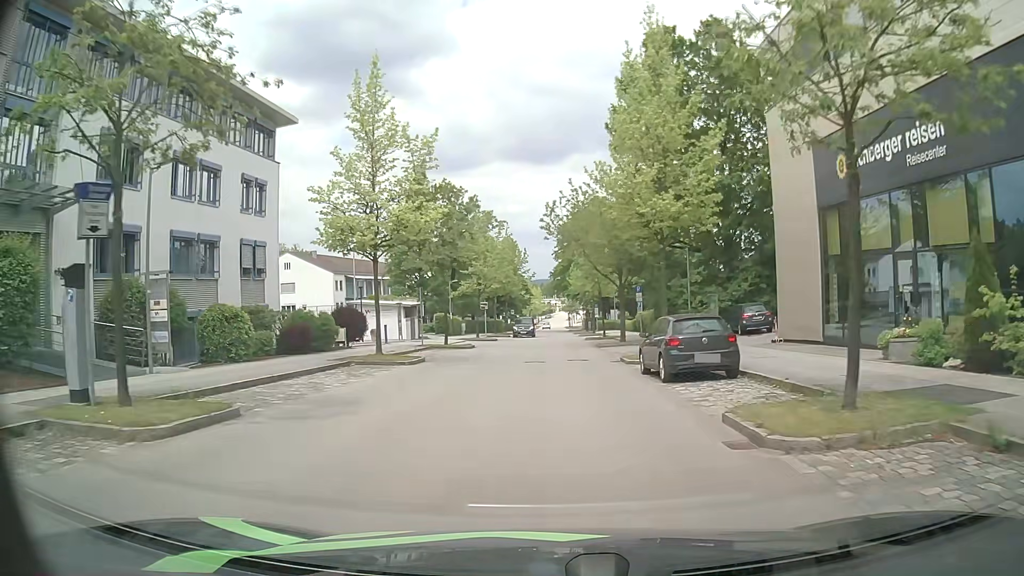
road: residential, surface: asphalt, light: Day
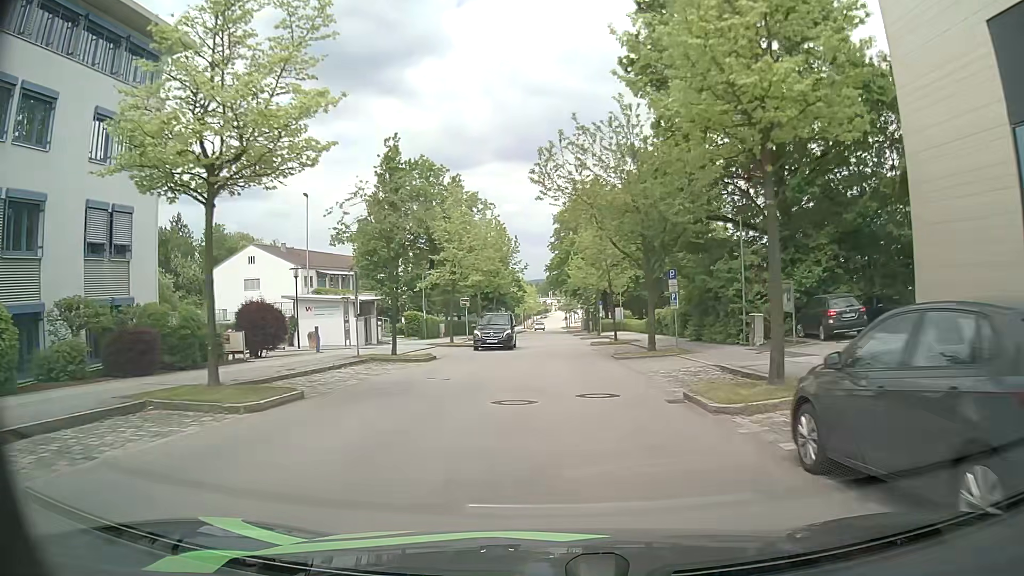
(0.0, +11.5) m; +1°
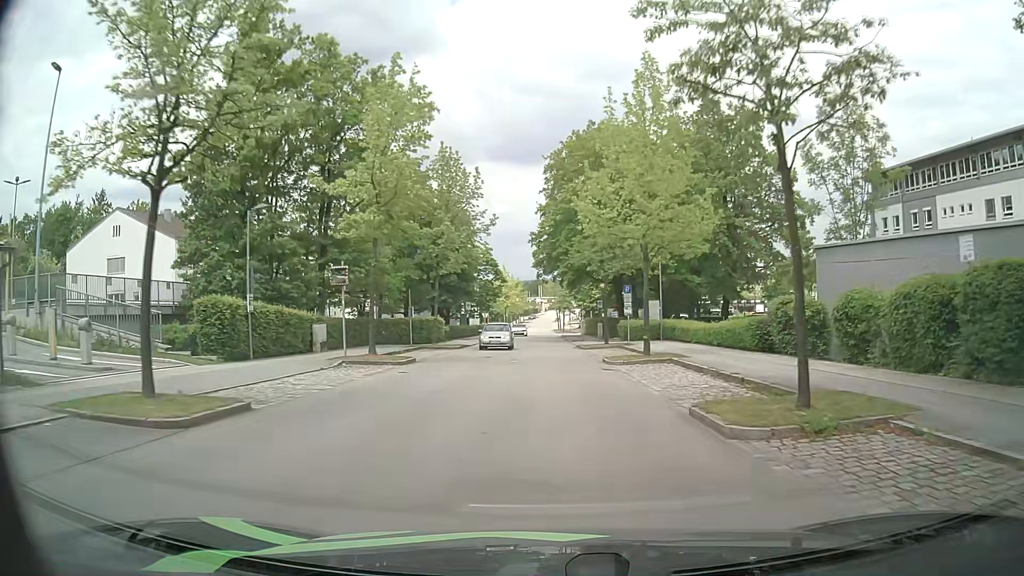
(0.0, +30.0) m; +1°
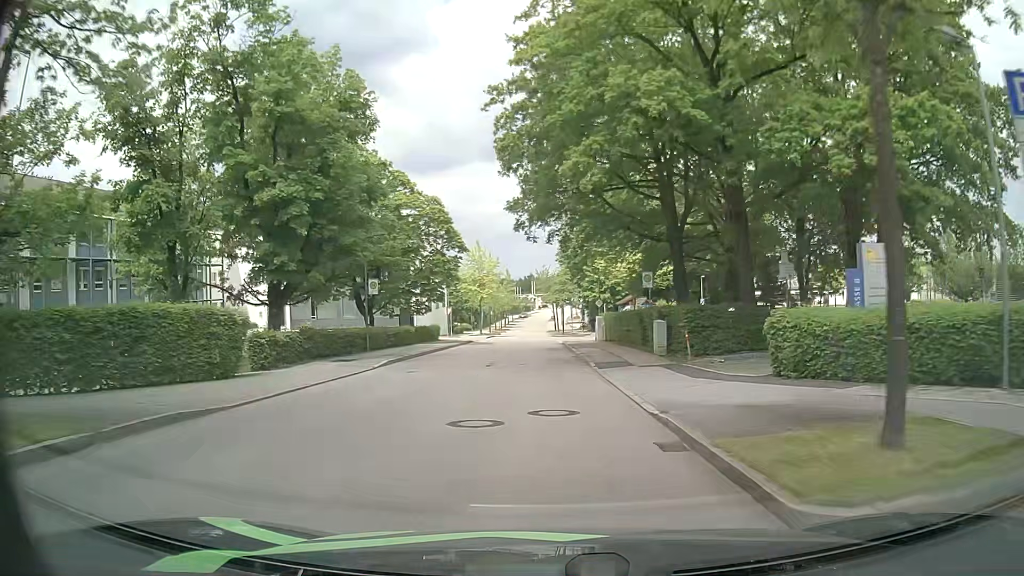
(+0.1, +31.9) m; 0°
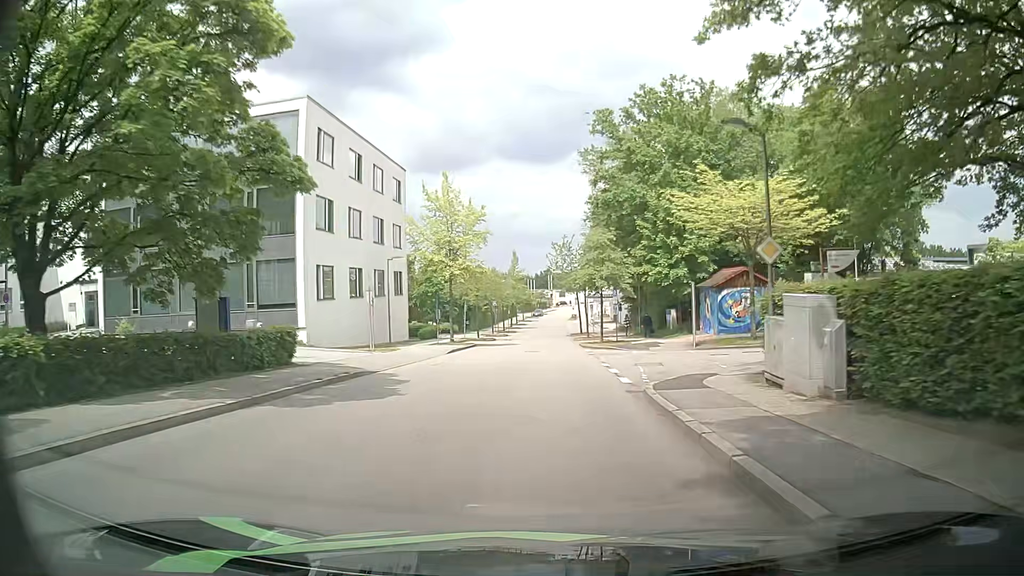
(-0.6, +33.8) m; -2°
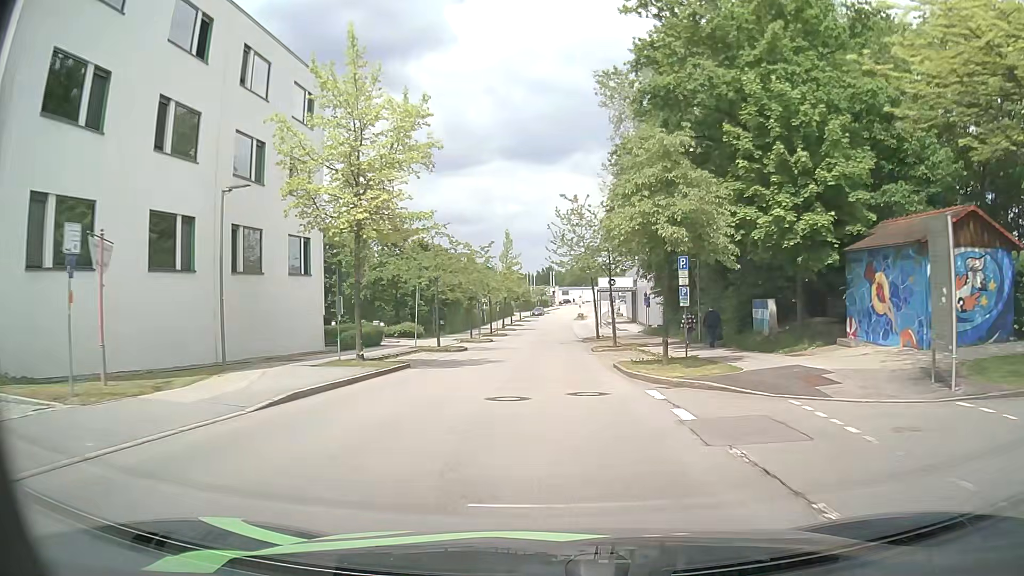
(0.0, +21.1) m; -1°
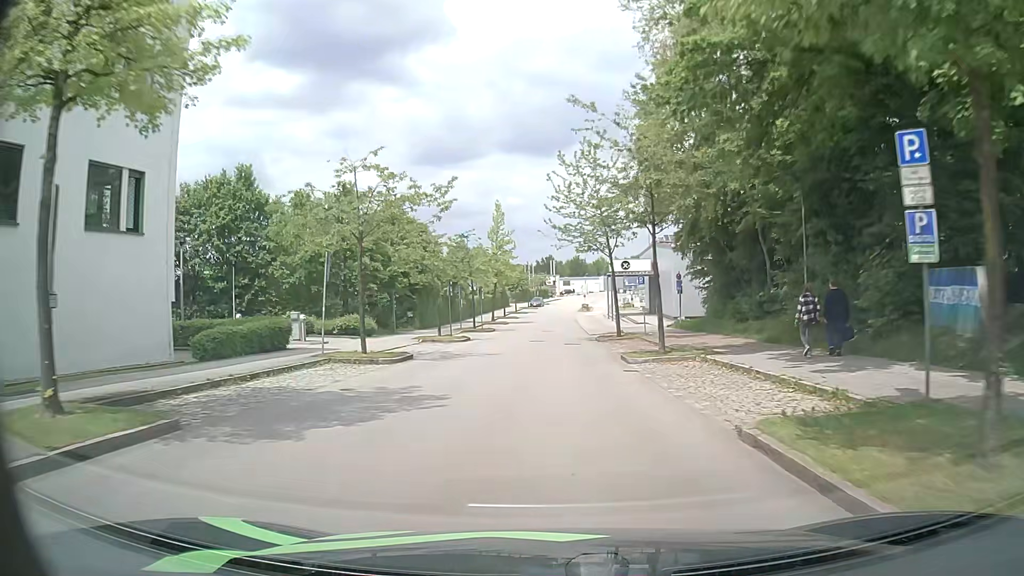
(+0.1, +14.4) m; 0°
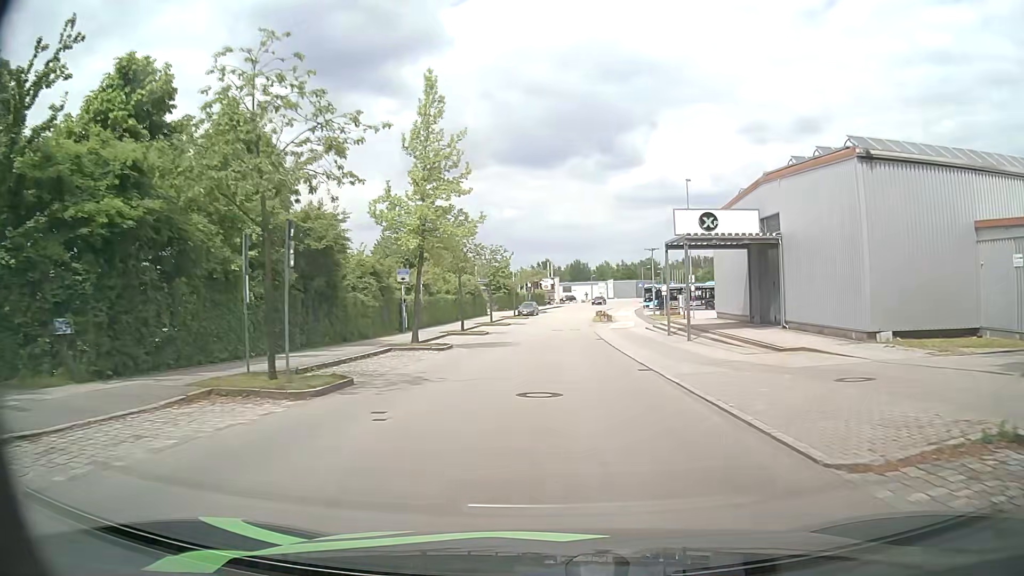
(-0.1, +35.9) m; 0°
(0, +10) (0, +20) (0, +30) (+1, +40) (+1, +50) (+2, +60) (+3, +70) (+4, +80) (+5, +90) (+6, +100) m
